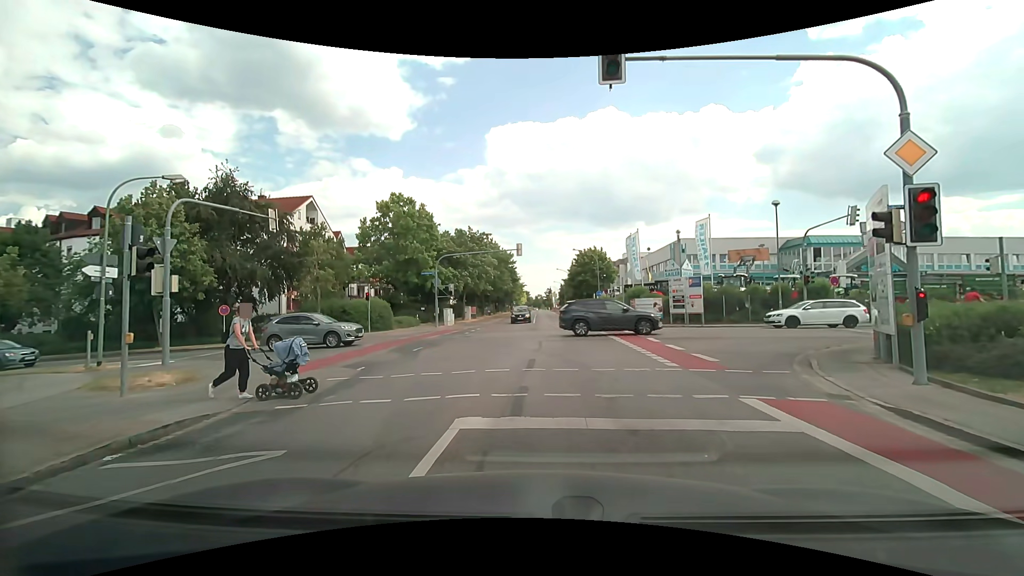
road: tertiary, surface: asphalt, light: Day
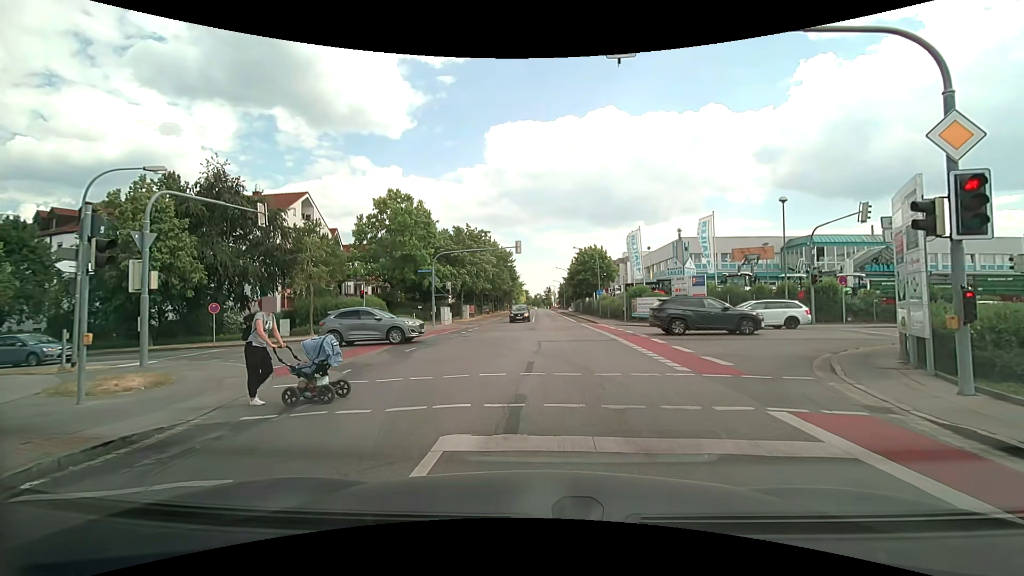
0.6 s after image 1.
(0.0, +0.9) m; -1°
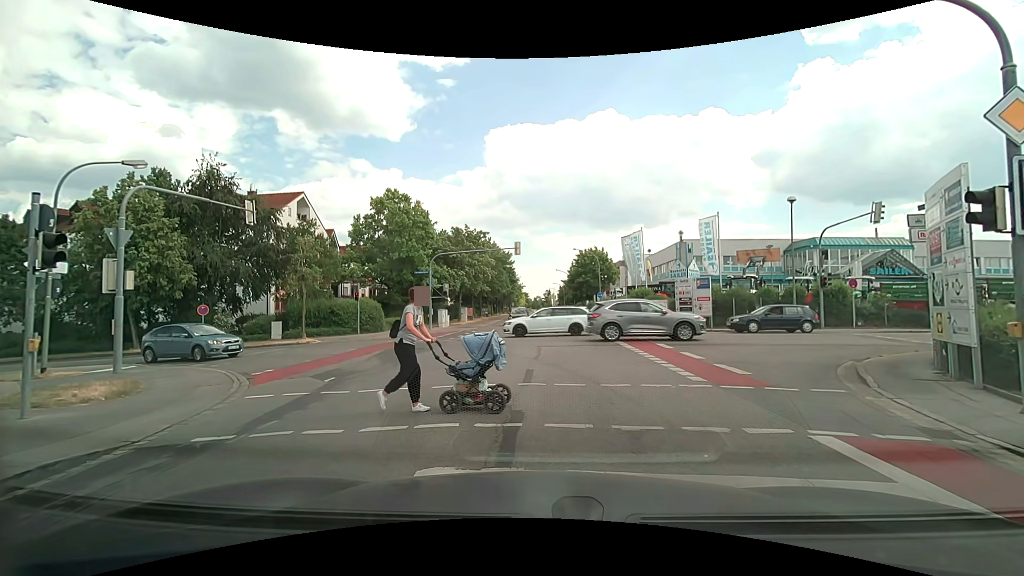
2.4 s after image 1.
(0.0, +0.9) m; 0°
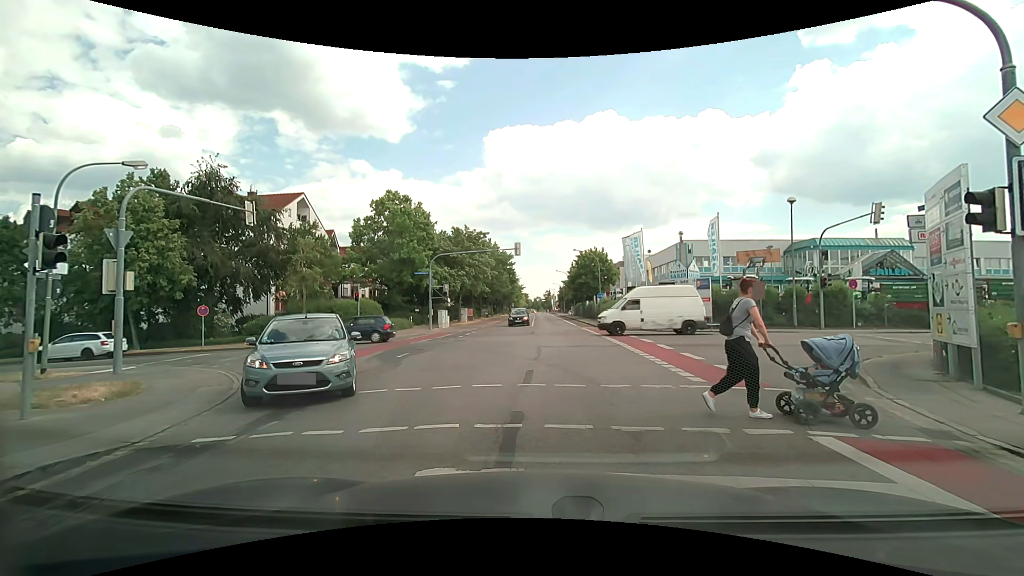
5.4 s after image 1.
(0.0, +0.1) m; 0°
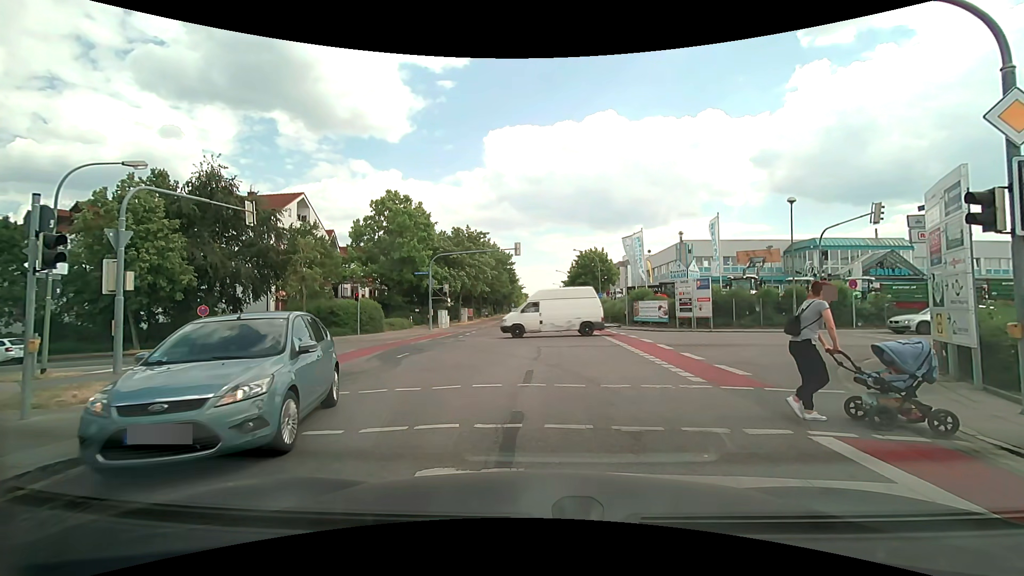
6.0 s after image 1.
(0.0, 0.0) m; 0°
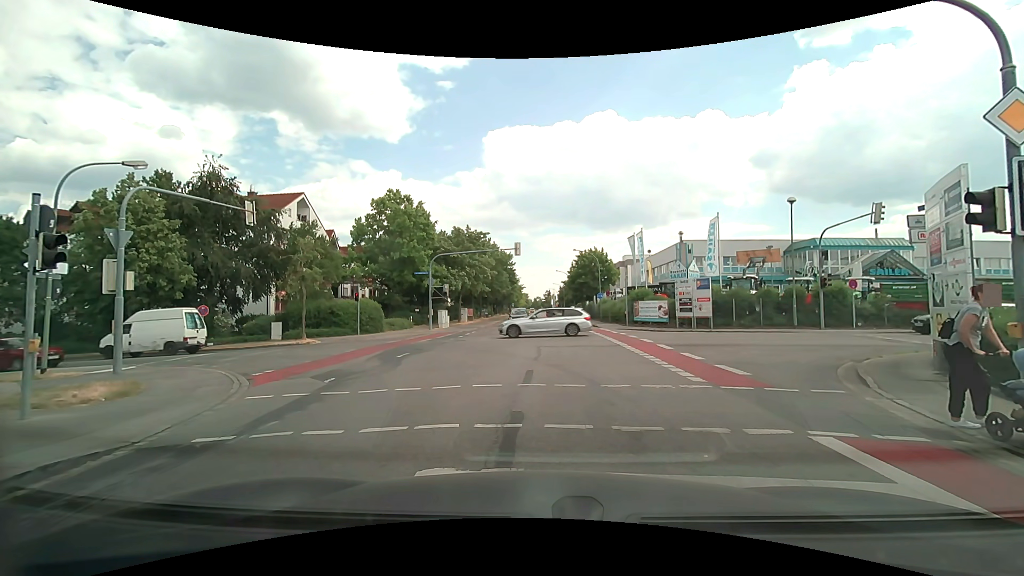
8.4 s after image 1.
(0.0, 0.0) m; 0°
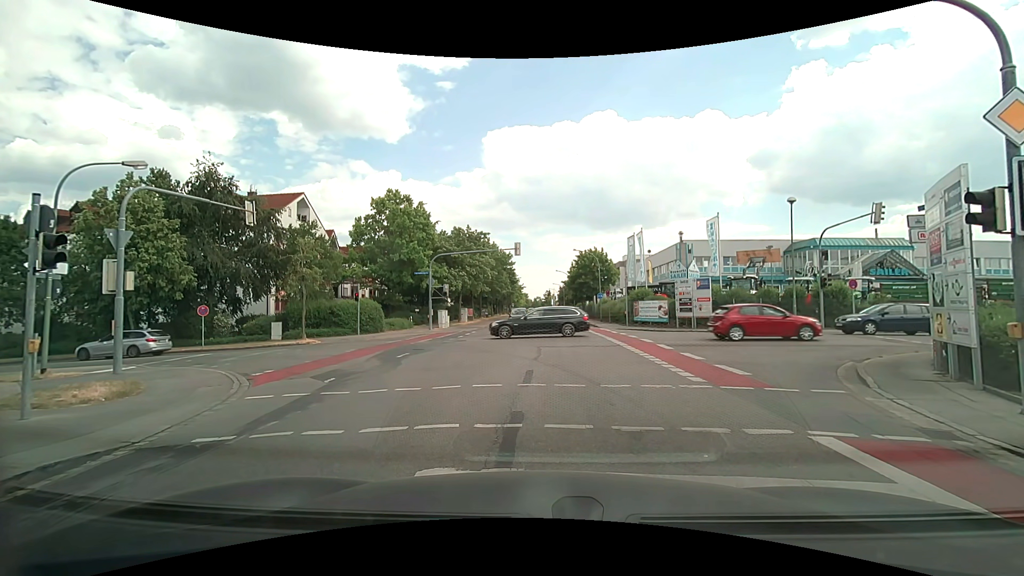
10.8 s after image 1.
(0.0, 0.0) m; 0°
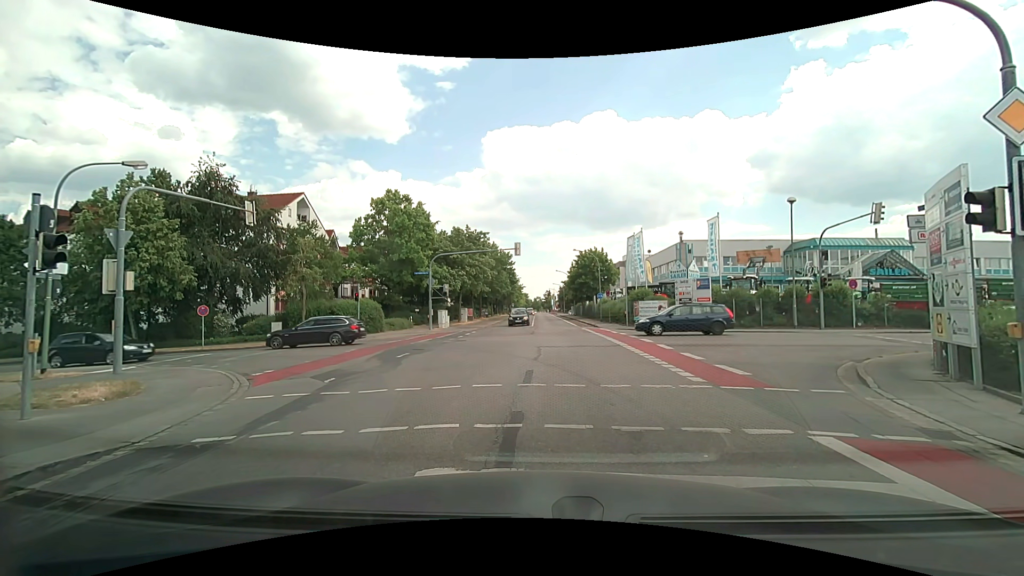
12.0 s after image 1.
(0.0, 0.0) m; 0°
